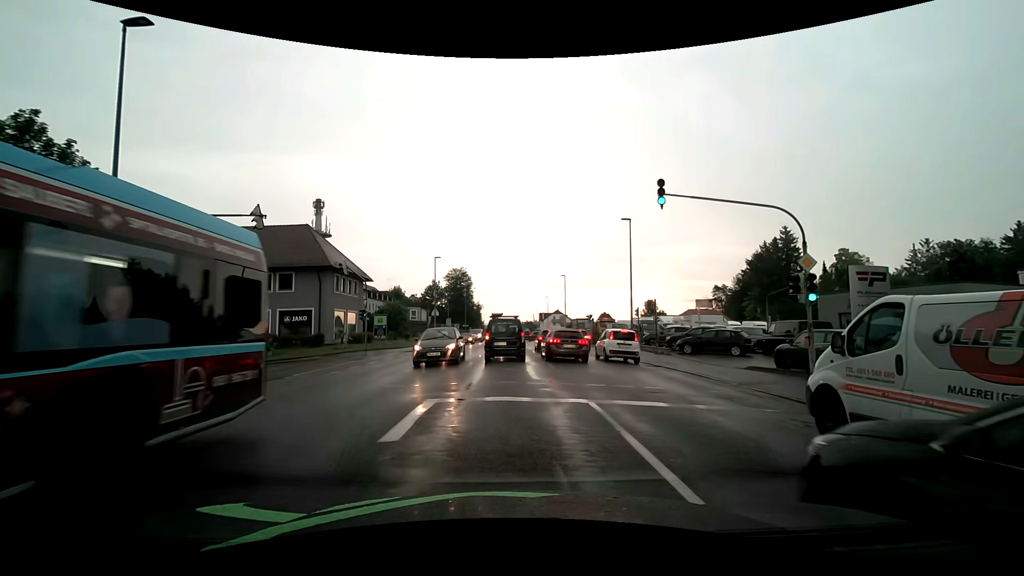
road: tertiary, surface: asphalt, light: Day
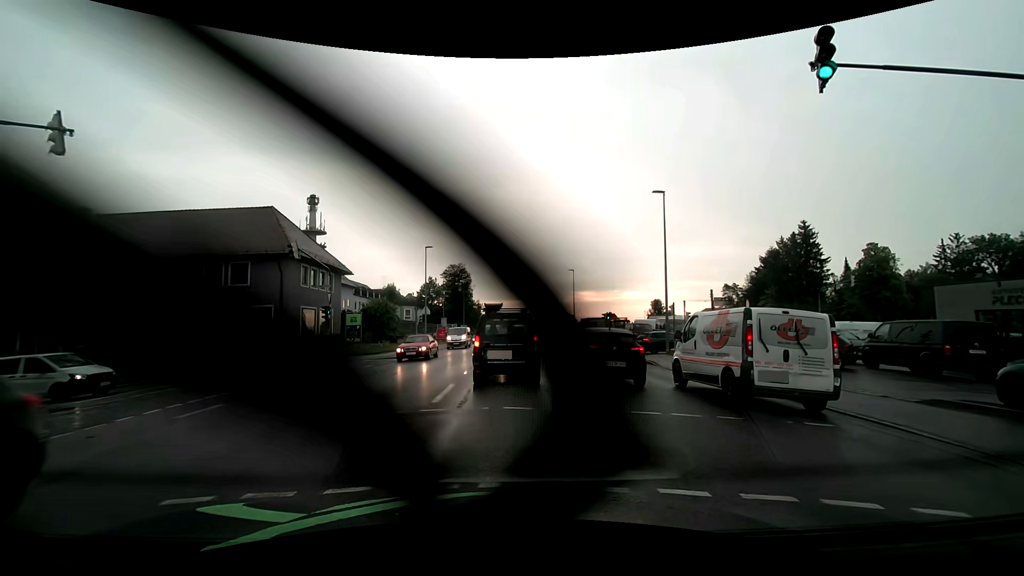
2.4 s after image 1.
(0.0, +8.0) m; +1°
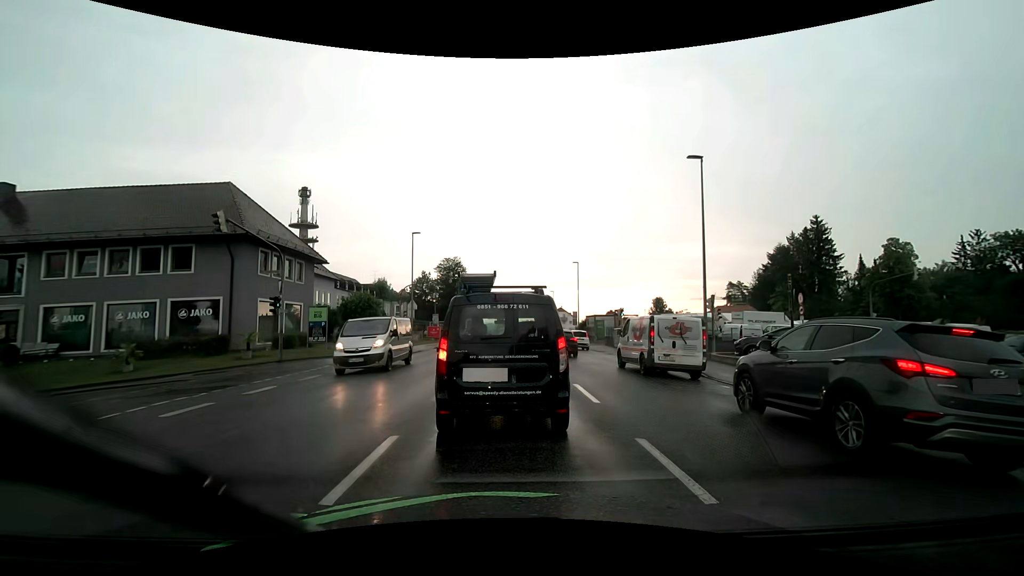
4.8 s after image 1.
(-0.1, +6.1) m; -2°
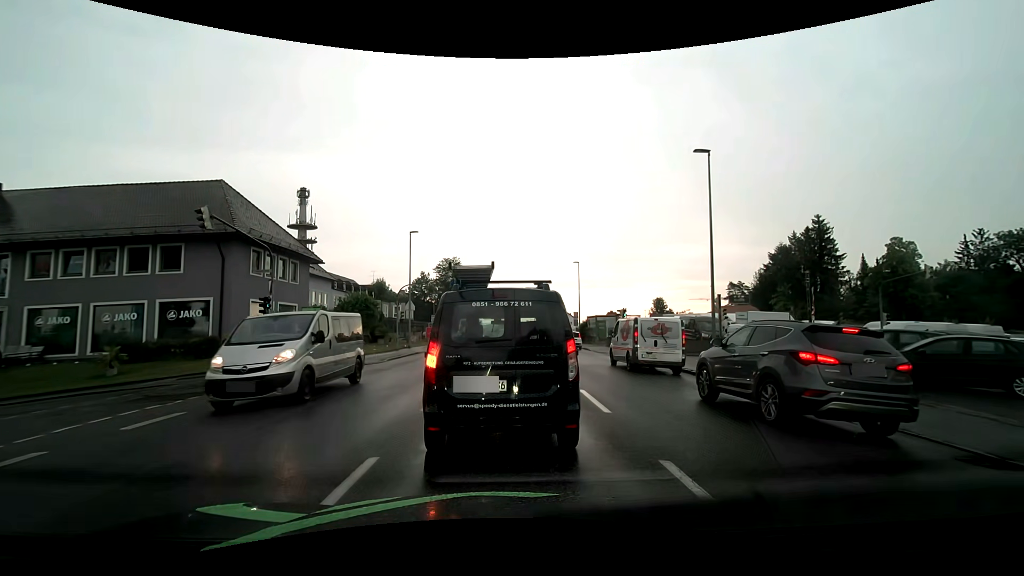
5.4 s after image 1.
(0.0, +0.9) m; +1°
